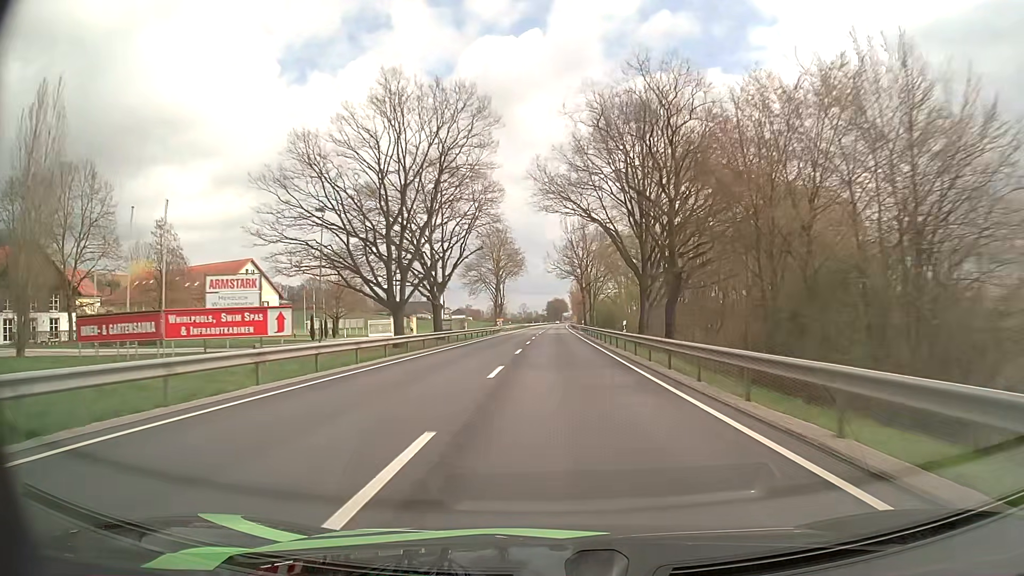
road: primary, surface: asphalt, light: Day
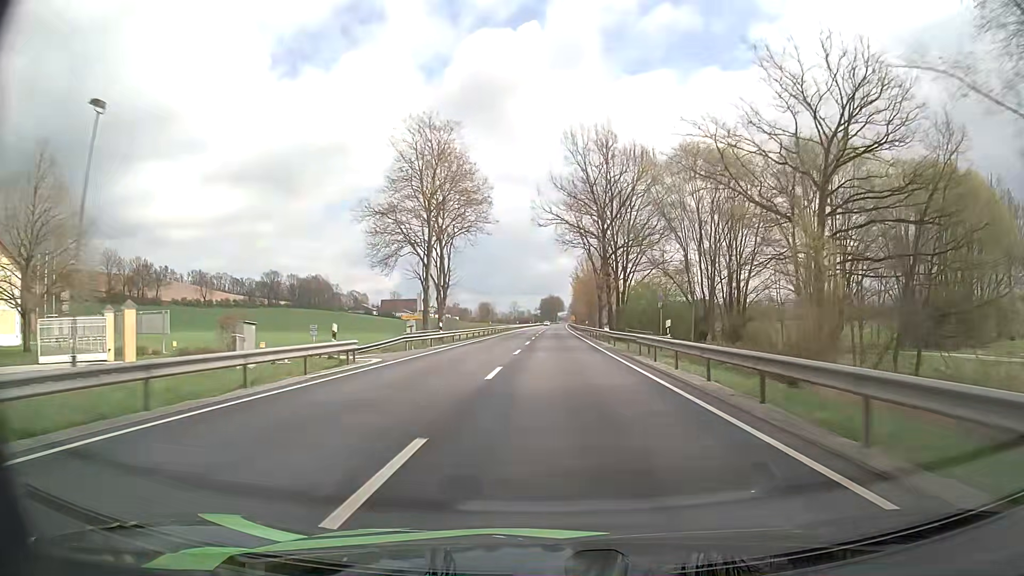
(+0.3, +61.0) m; +1°
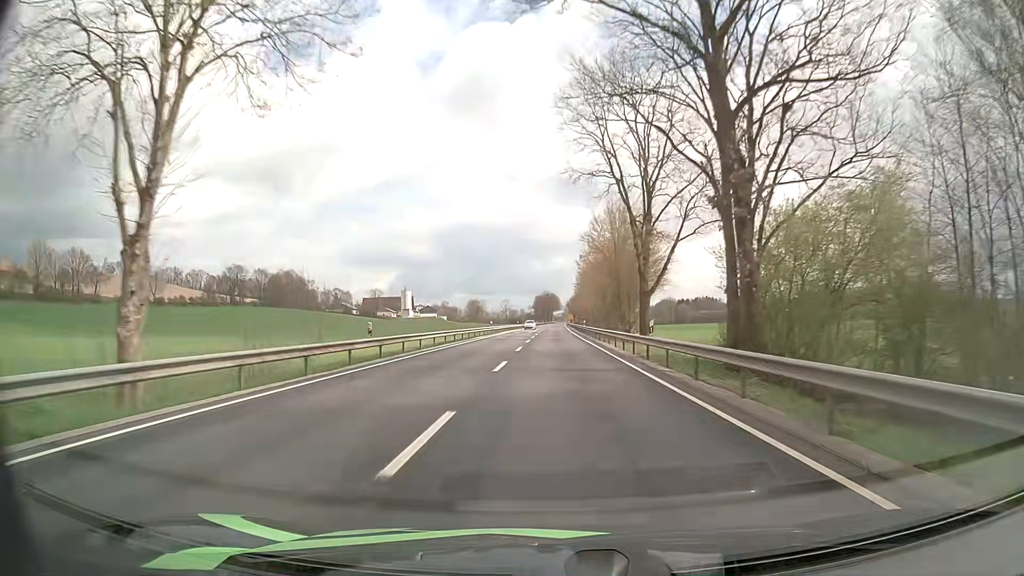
(+0.1, +46.3) m; 0°
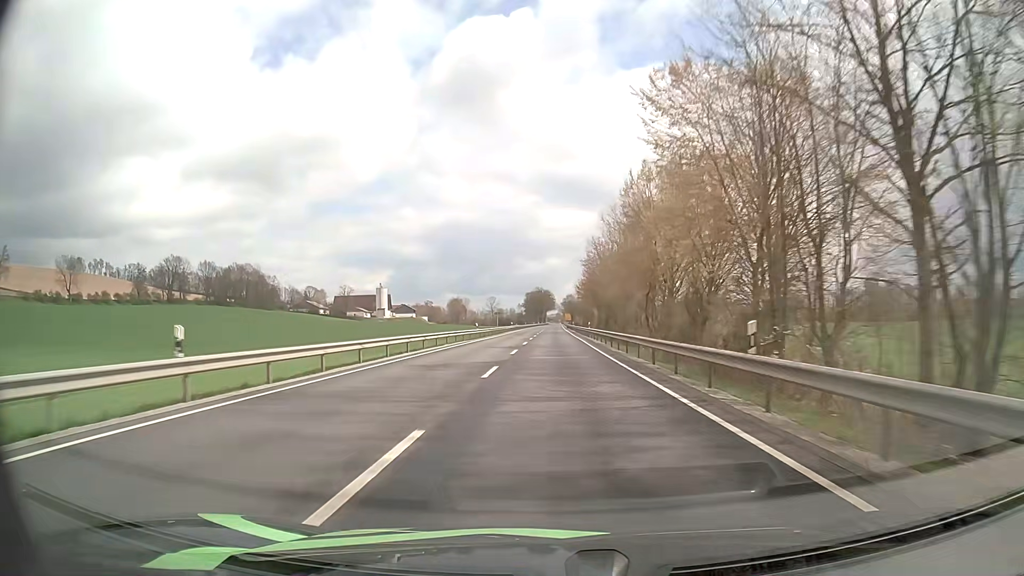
(+0.4, +62.3) m; +1°
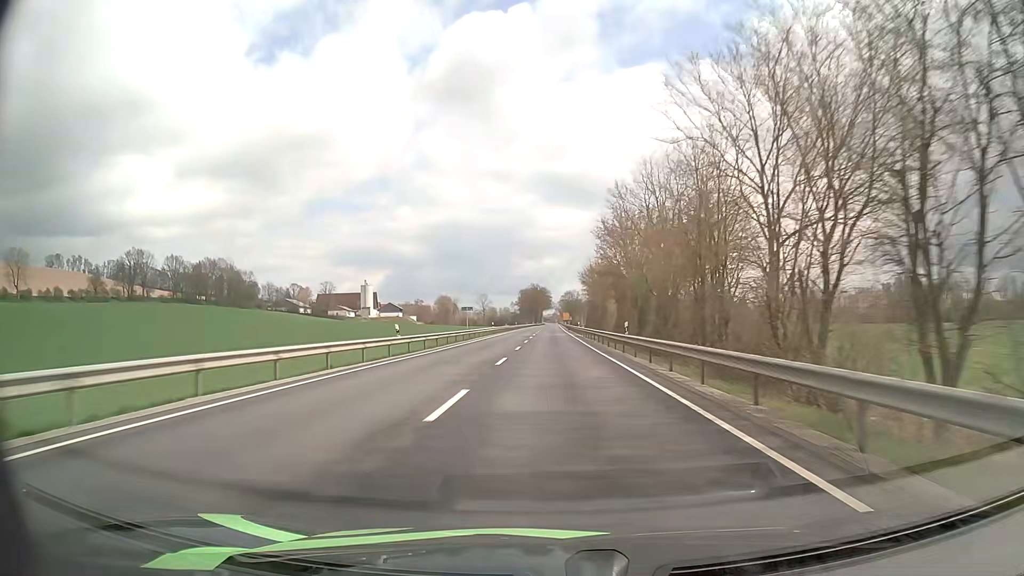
(0.0, +31.6) m; 0°
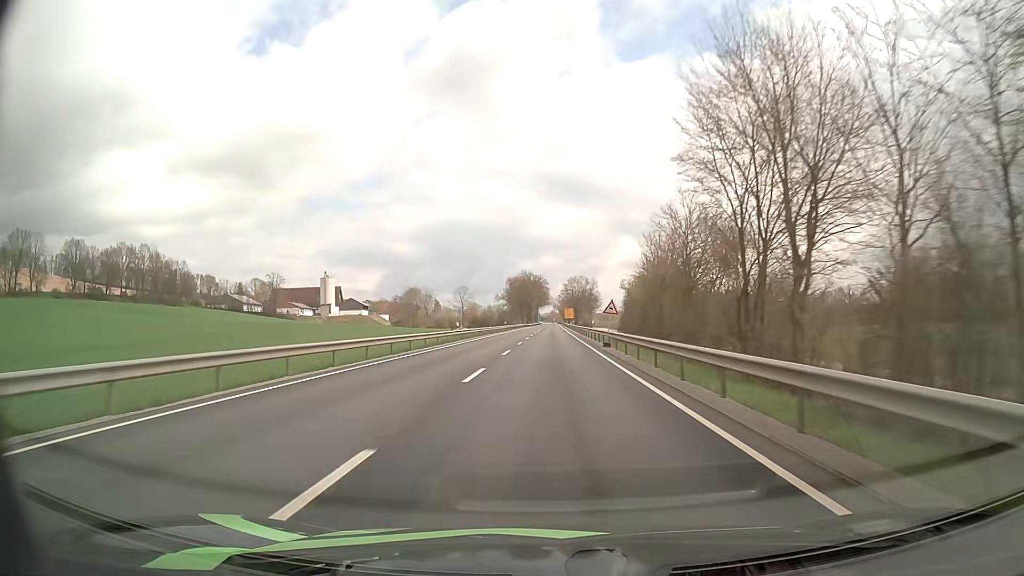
(+0.3, +79.1) m; 0°
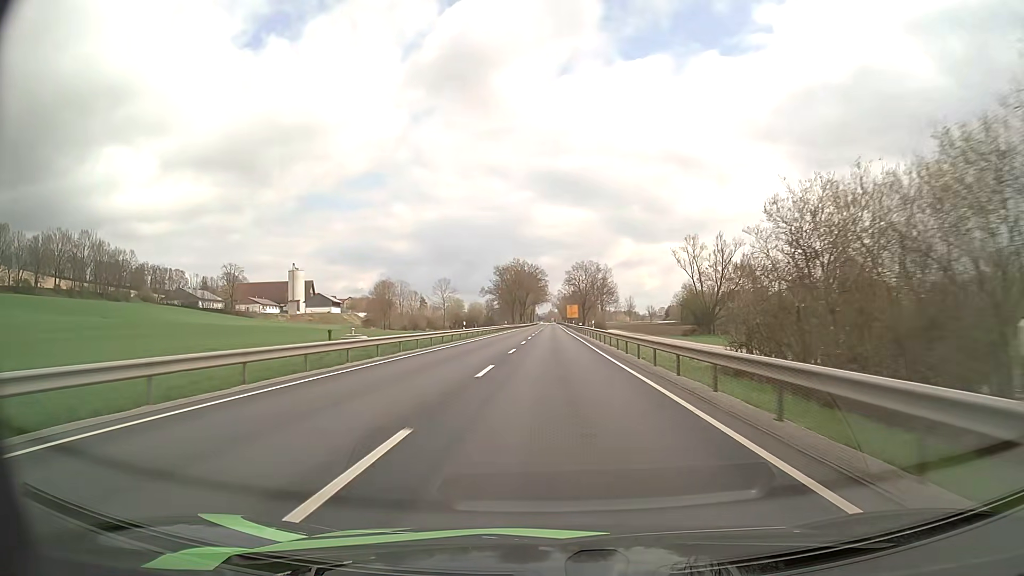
(0.0, +47.1) m; 0°
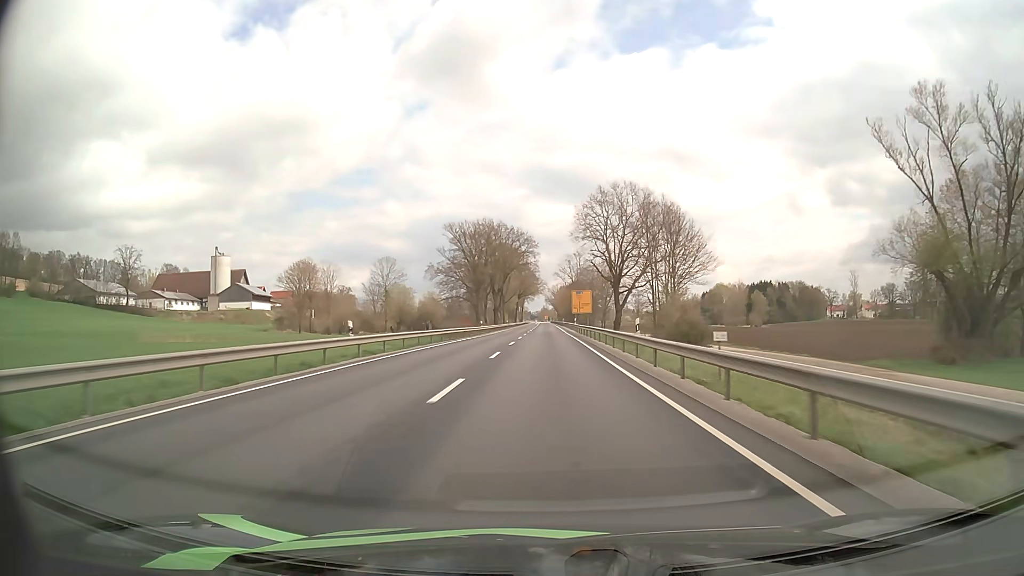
(+0.4, +78.0) m; +1°
(0, +10) (0, +20) (0, +30) (0, +40) (0, +50) (0, +60) (0, +70) (0, +80) (0, +90) (0, +100) m
